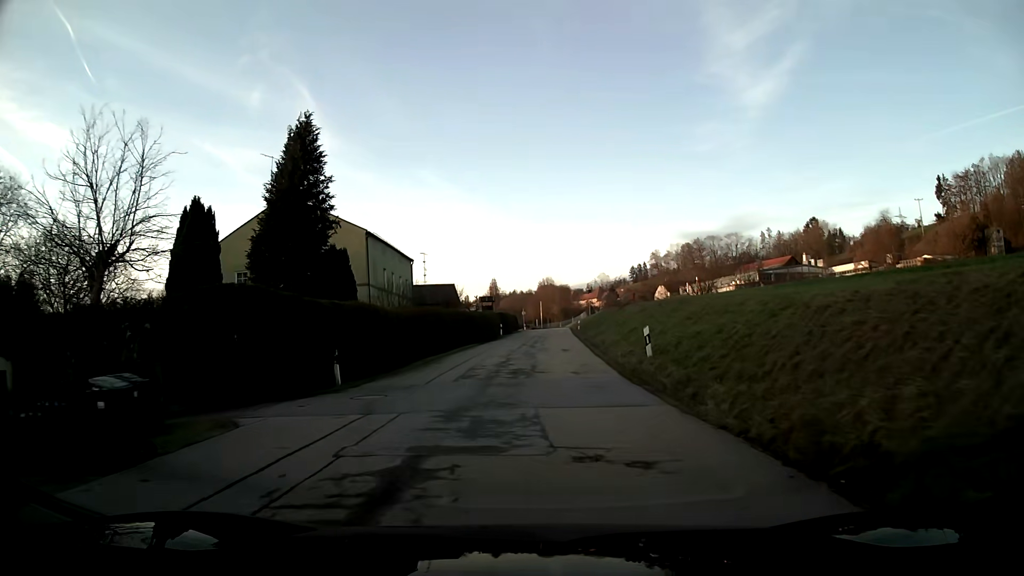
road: tertiary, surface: asphalt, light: Day
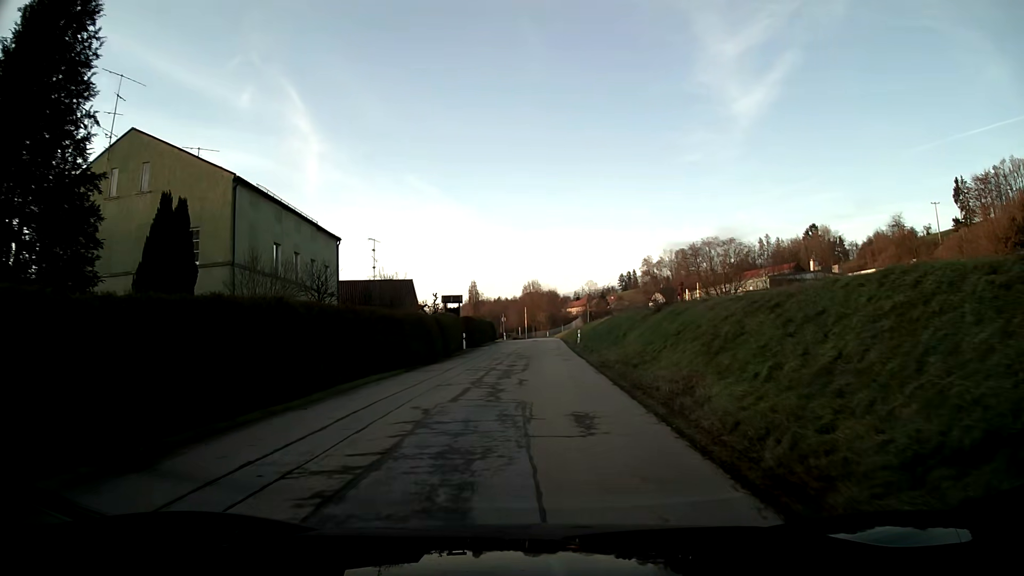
(+0.3, +19.5) m; +1°
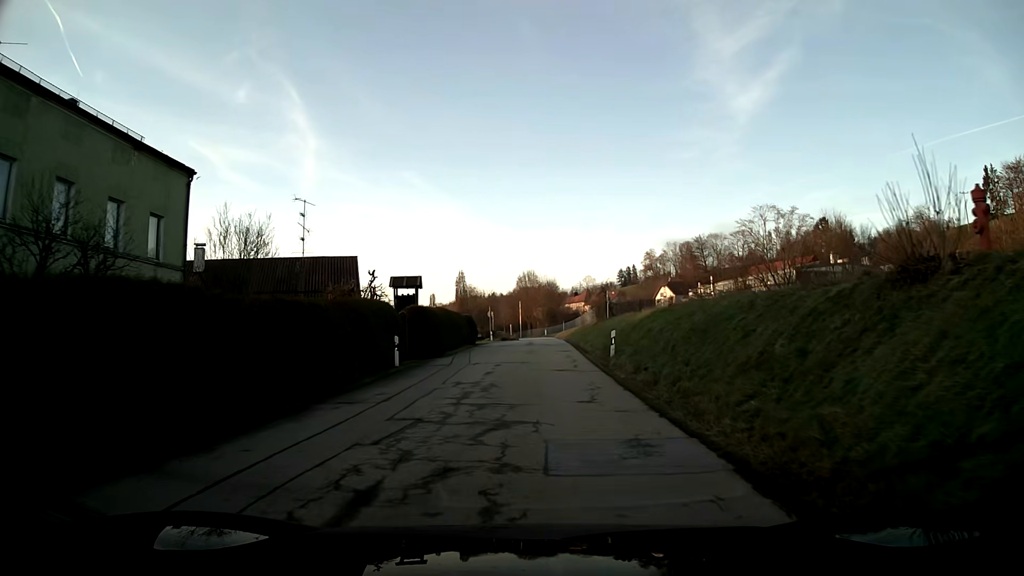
(+0.1, +19.5) m; 0°
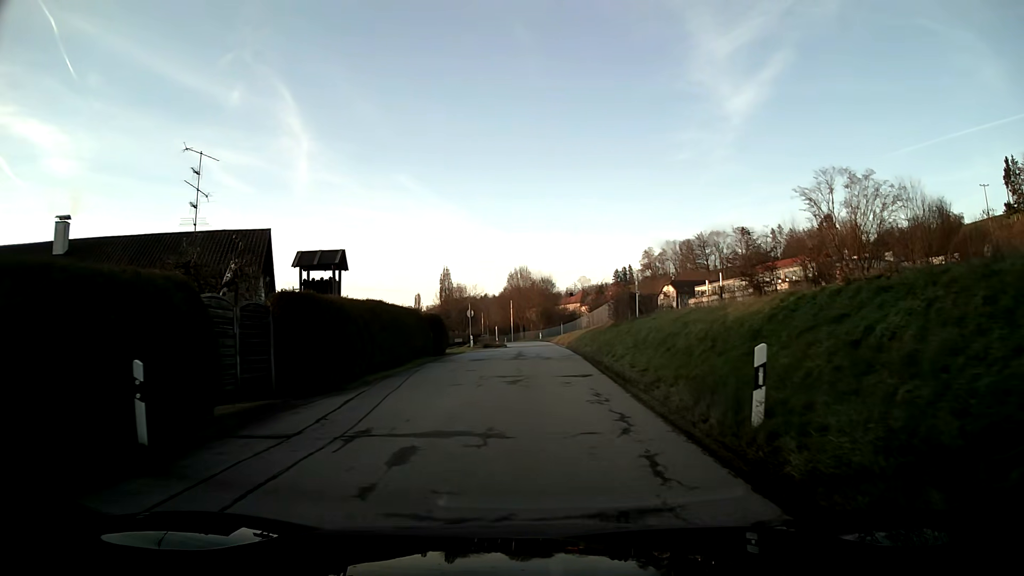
(+0.1, +14.8) m; 0°
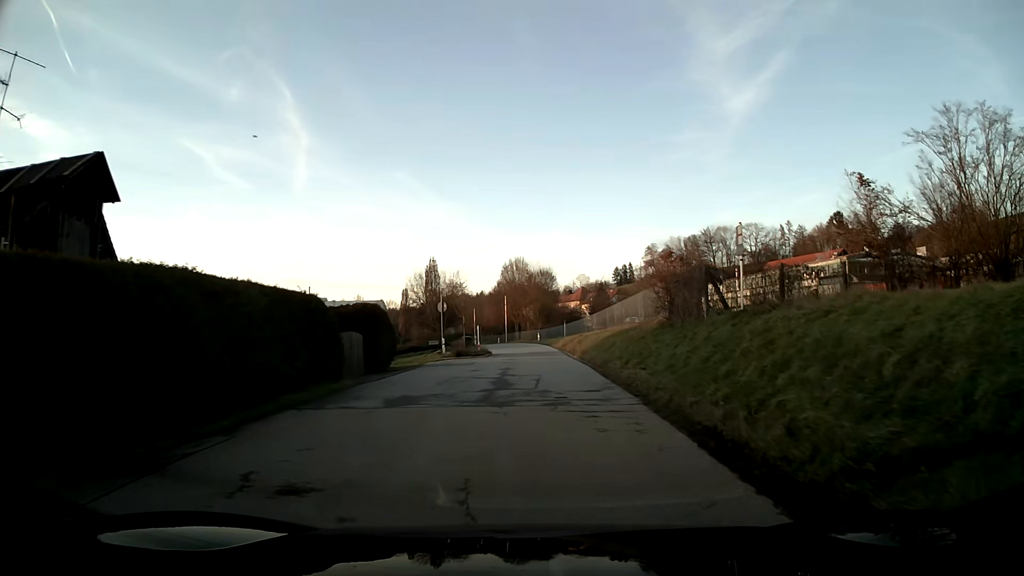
(0.0, +14.8) m; 0°
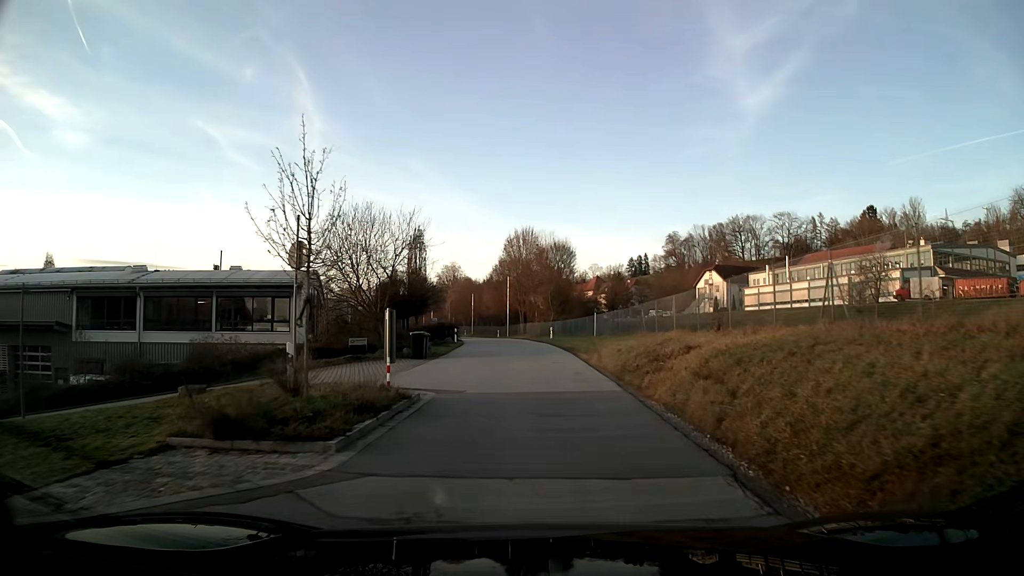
(-0.2, +24.8) m; -1°
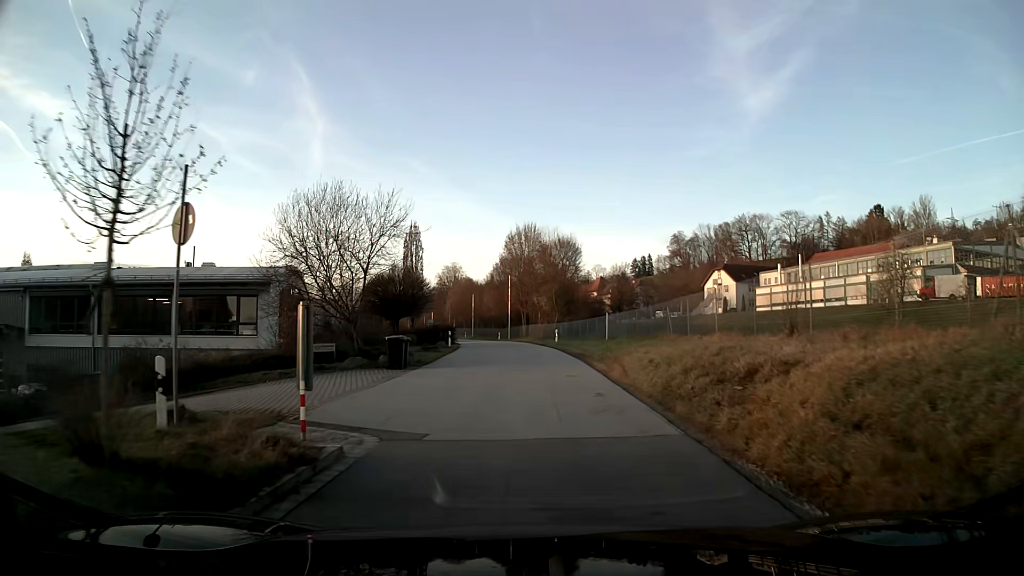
(0.0, +5.0) m; 0°
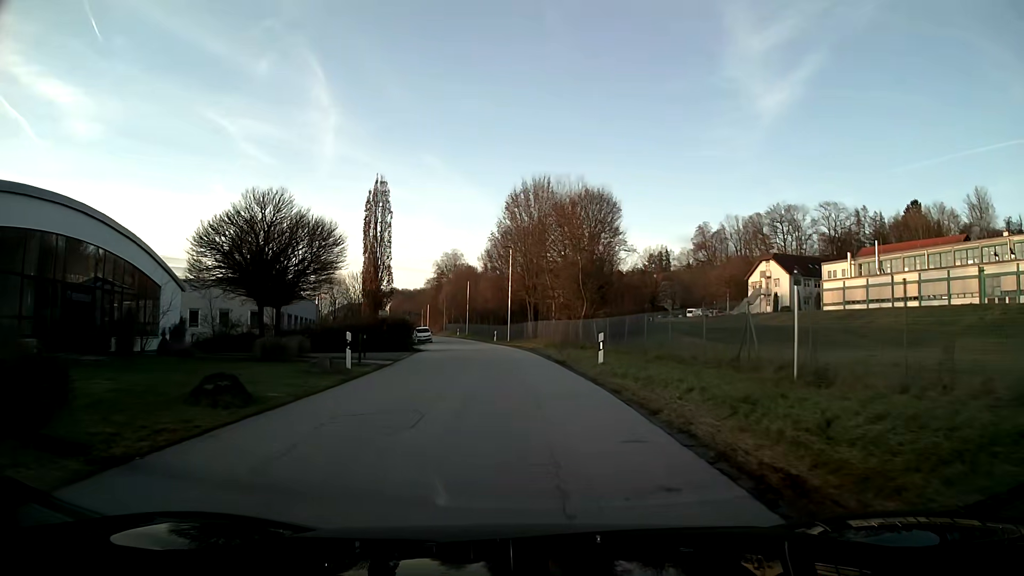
(-0.1, +25.2) m; -1°
(0, +10) (-1, +20) (-1, +30) (-3, +40) (-9, +47) (-18, +47) (-28, +45) (-38, +43) (-48, +41) (-58, +39) m
